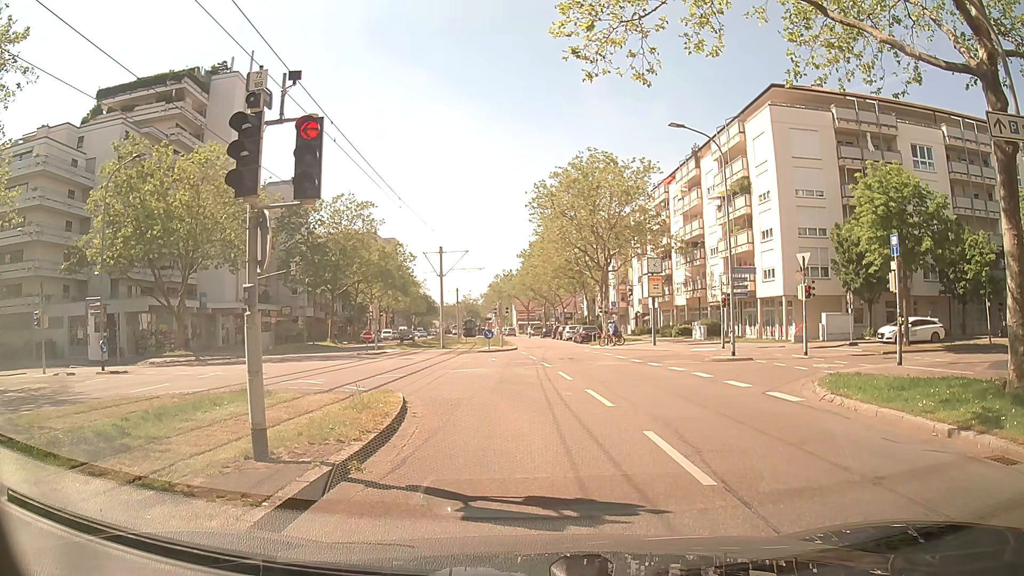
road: tertiary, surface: asphalt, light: Day
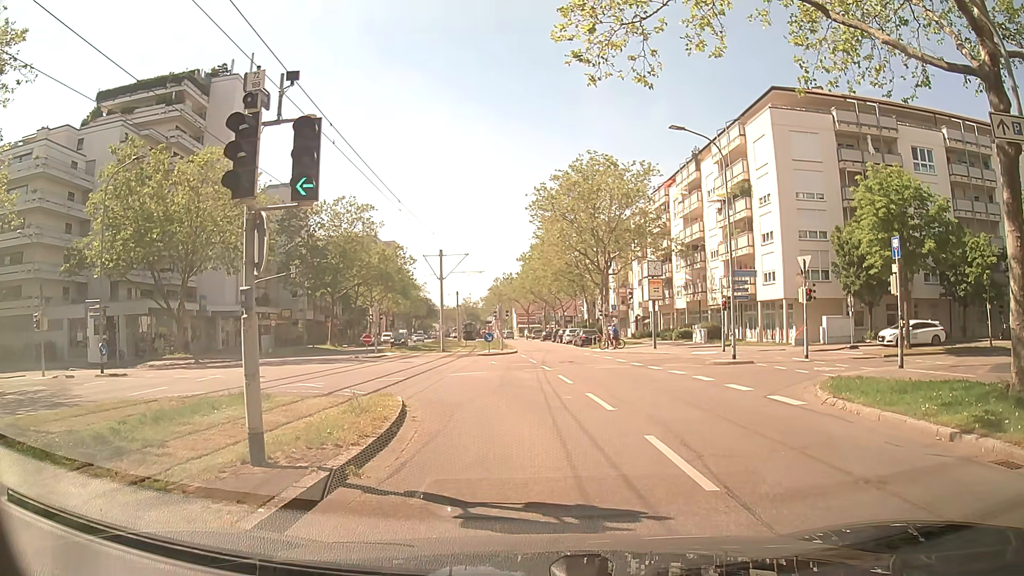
(0.0, +0.1) m; 0°
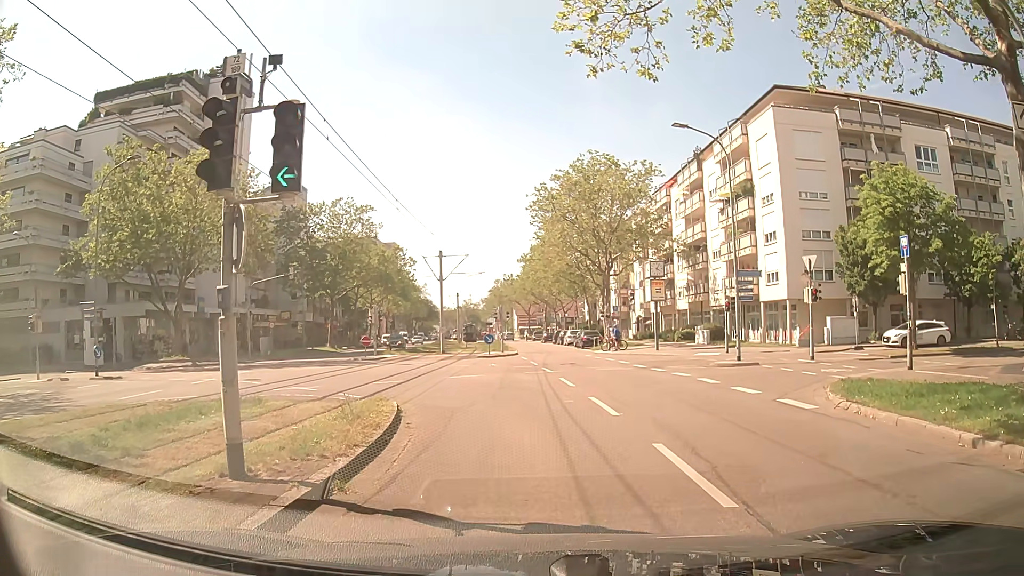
(0.0, +0.6) m; -1°
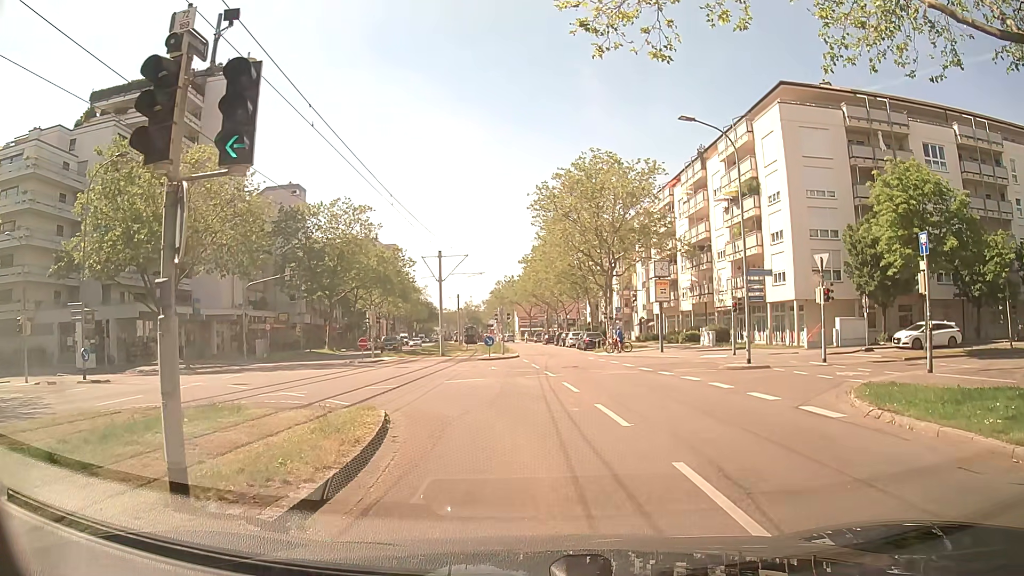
(0.0, +1.2) m; -2°
